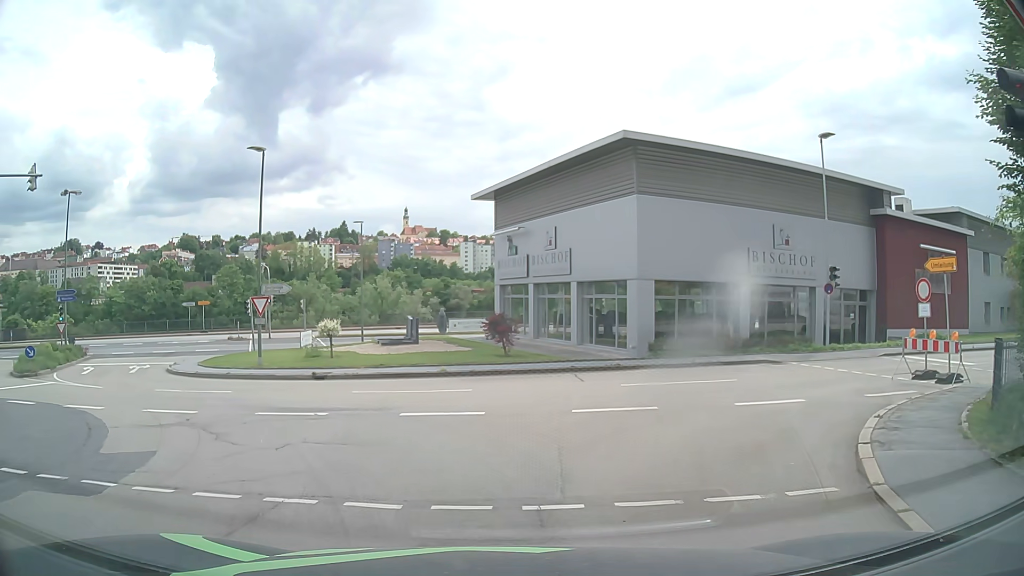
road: residential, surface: asphalt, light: Day
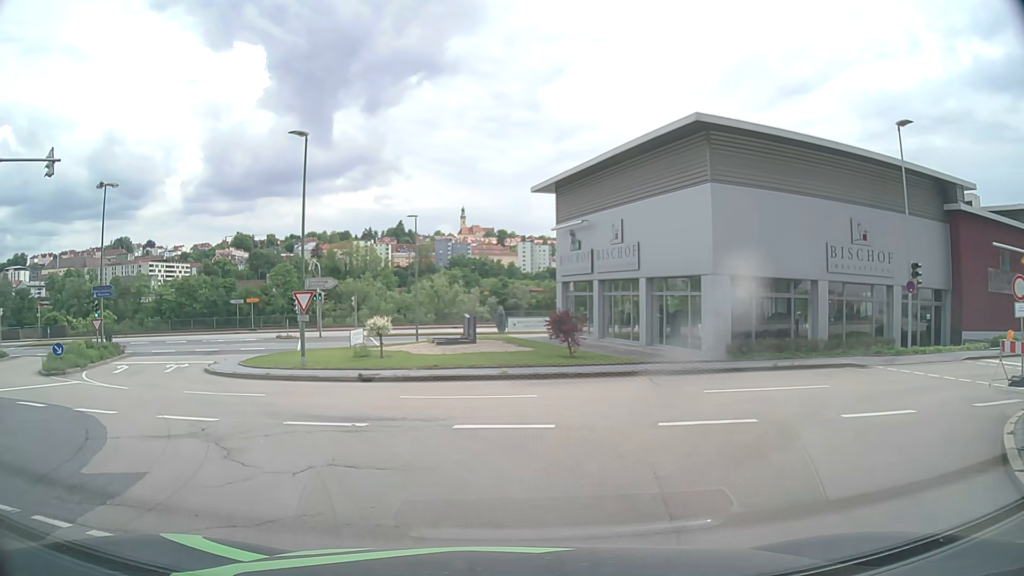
(-0.1, +2.1) m; -5°
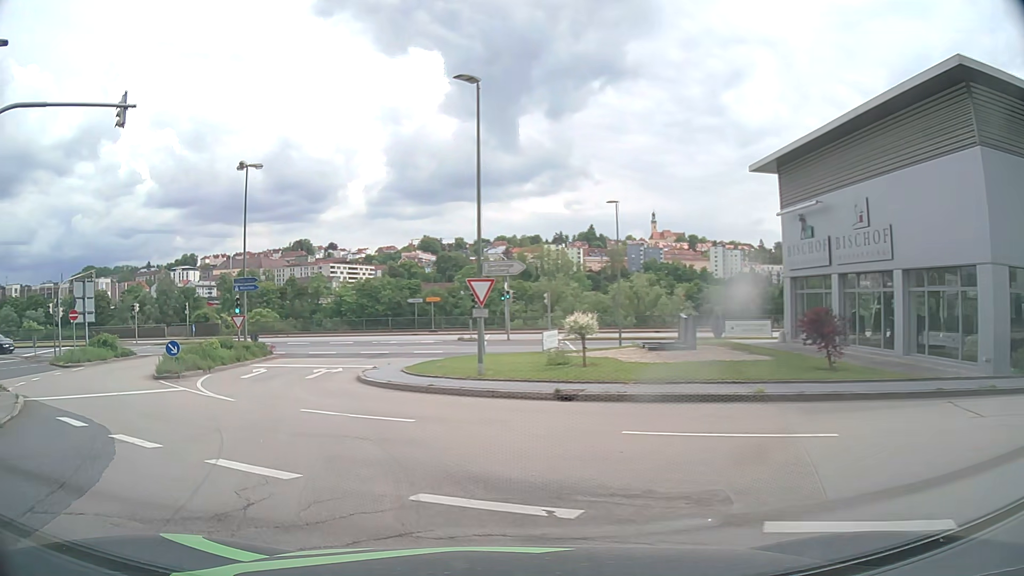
(-0.9, +5.7) m; -16°
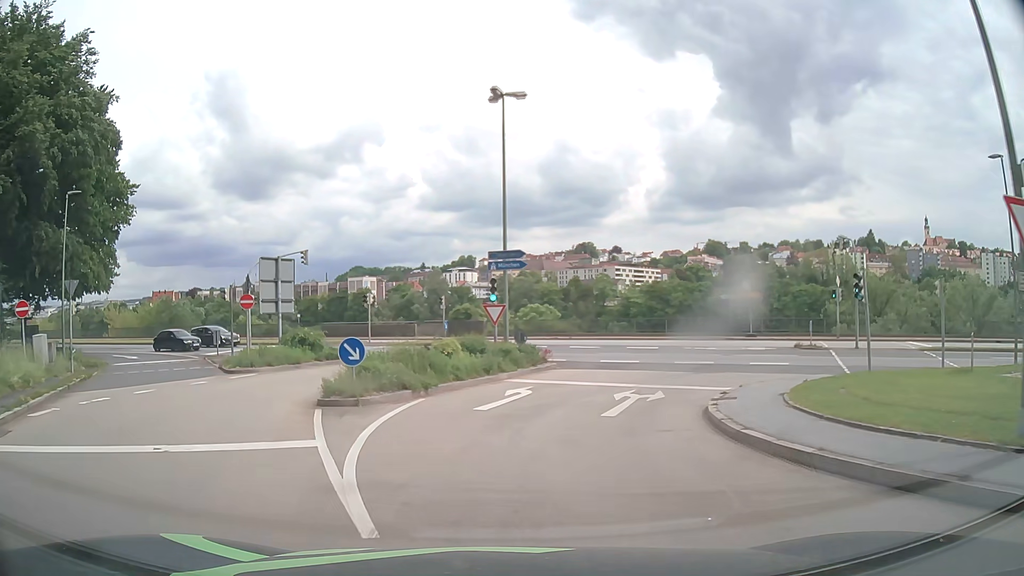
(-3.0, +11.3) m; -24°
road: tertiary
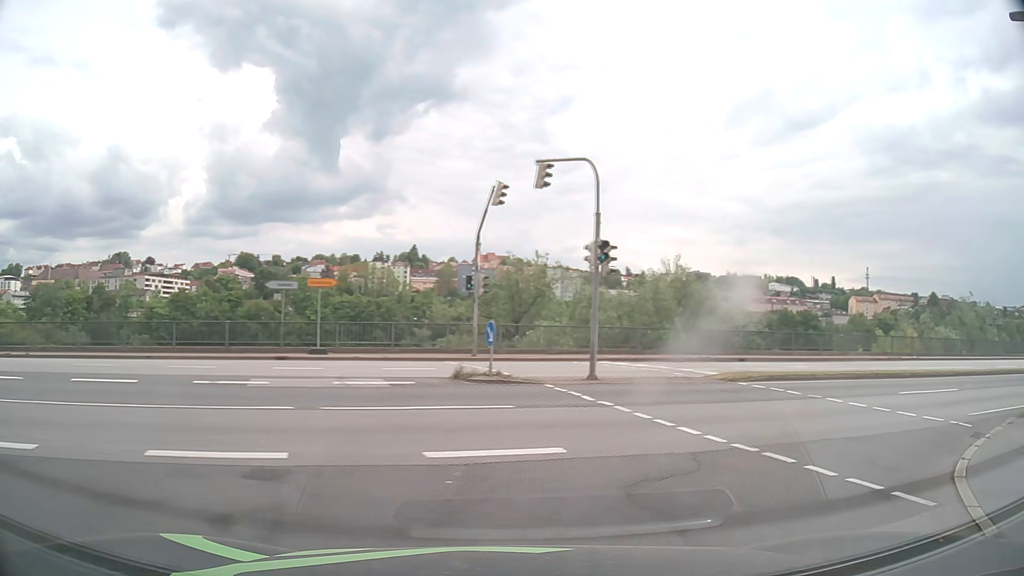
(+4.4, +19.3) m; +41°
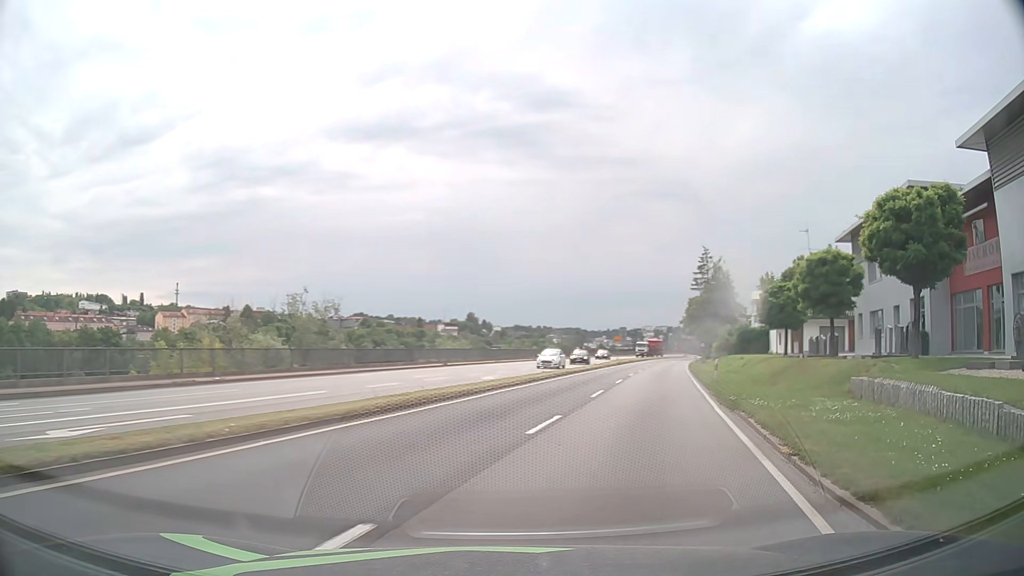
(+7.5, +12.8) m; +59°
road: primary
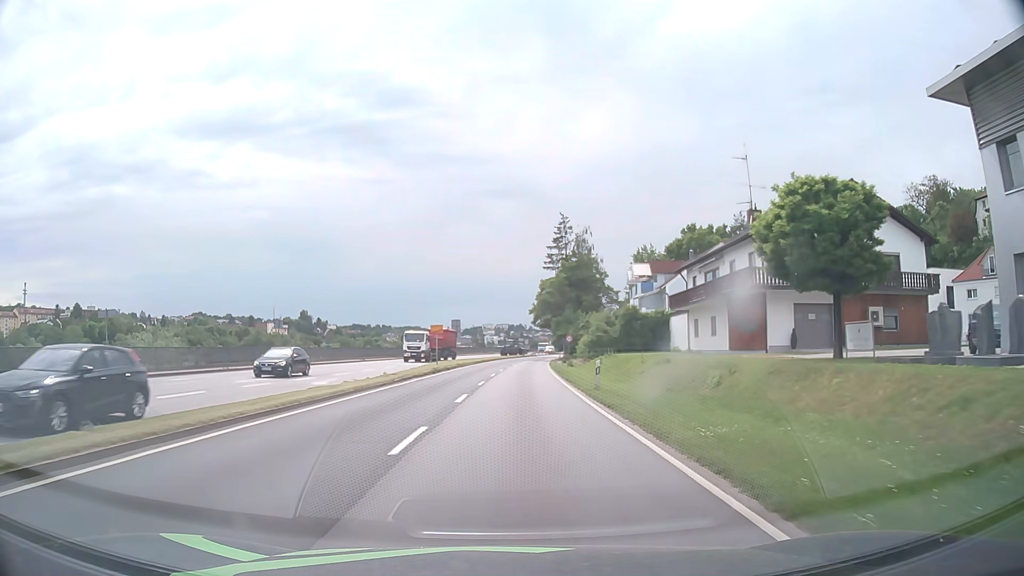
(+5.9, +29.6) m; +13°
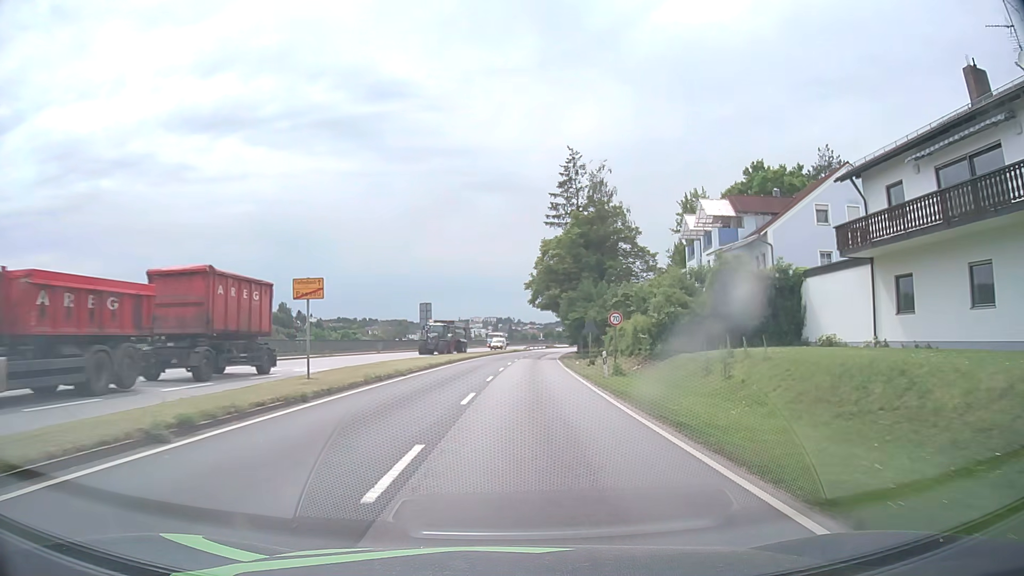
(+0.2, +30.2) m; +1°
(0, +10) (0, +20) (+1, +30) (+1, +40) (+2, +50) (+2, +60) (+3, +70) (+4, +80) (+6, +90) (+7, +100) m
